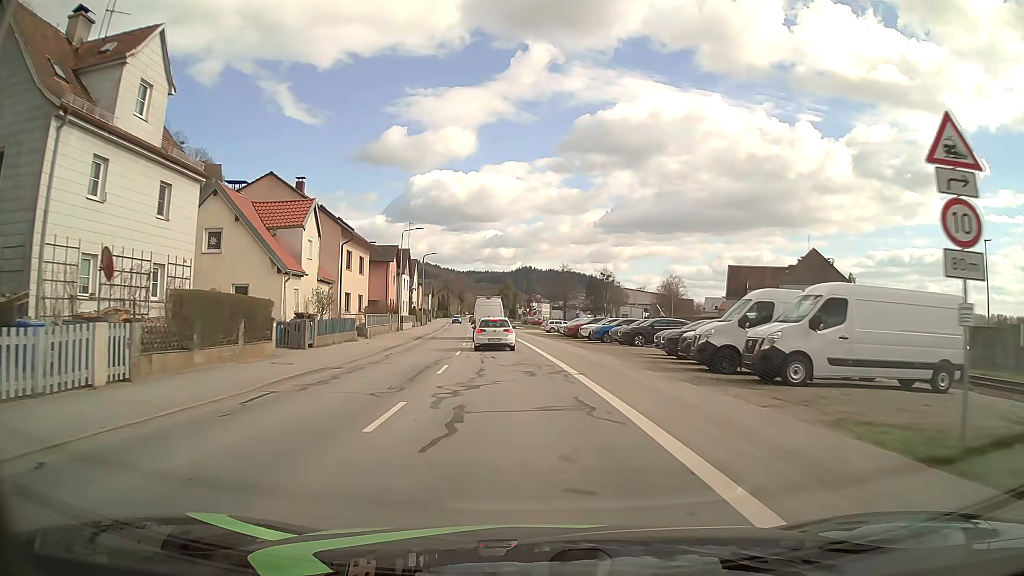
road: secondary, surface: asphalt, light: Day
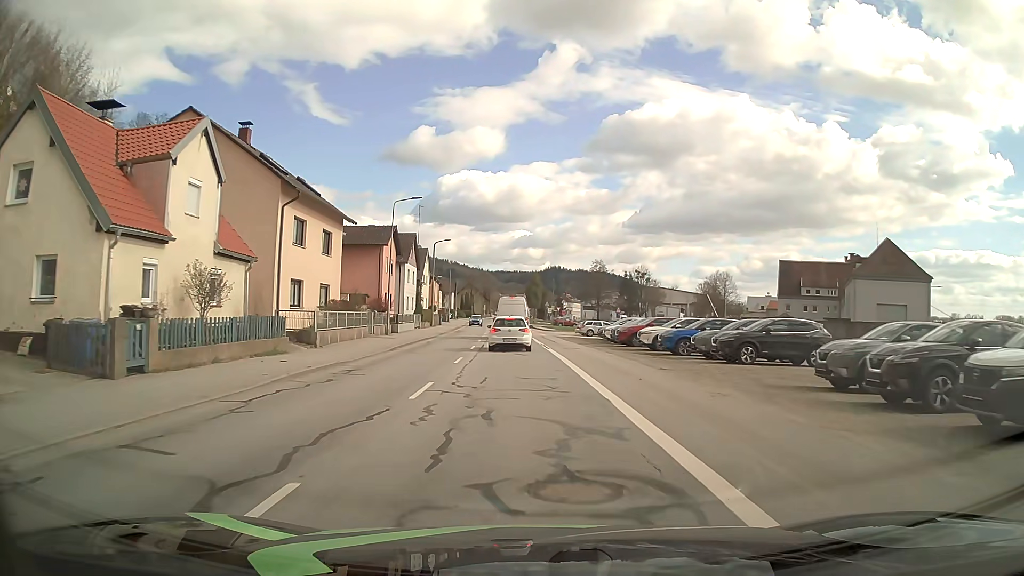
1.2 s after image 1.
(-0.3, +14.7) m; -2°
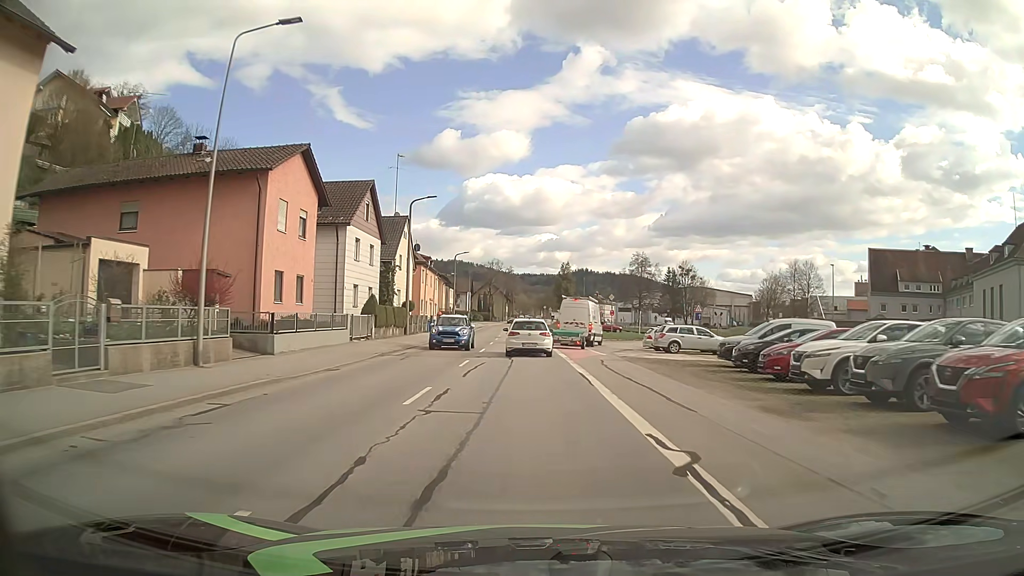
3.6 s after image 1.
(-0.6, +27.7) m; -2°
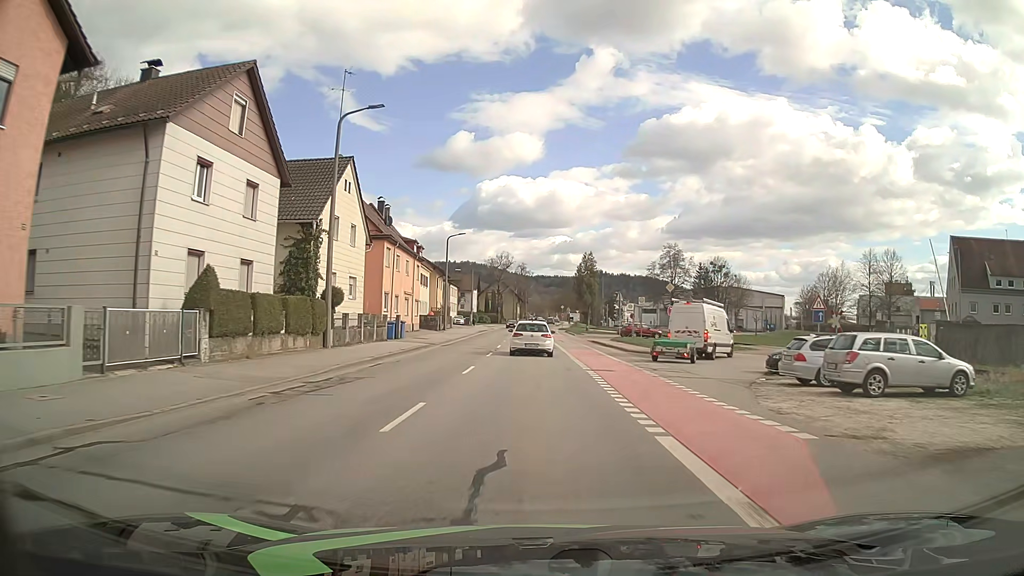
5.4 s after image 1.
(-0.2, +20.6) m; -1°
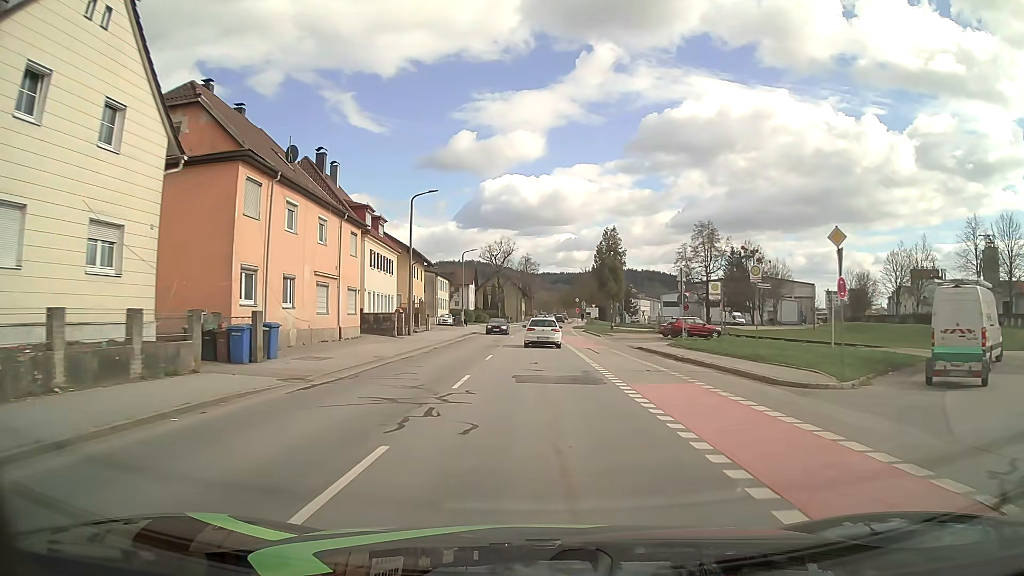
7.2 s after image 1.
(-0.1, +22.1) m; 0°
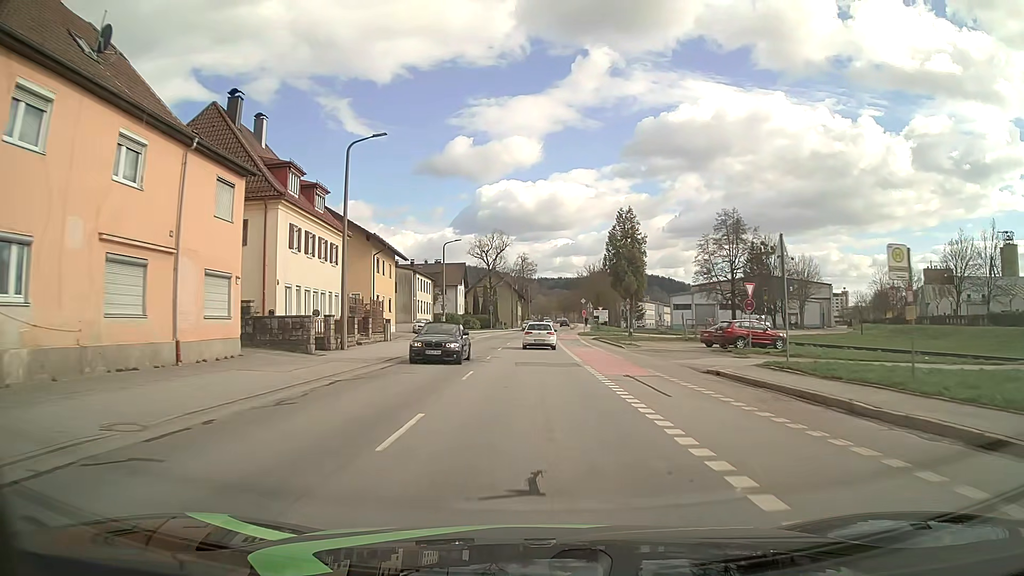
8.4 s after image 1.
(0.0, +15.2) m; -1°
